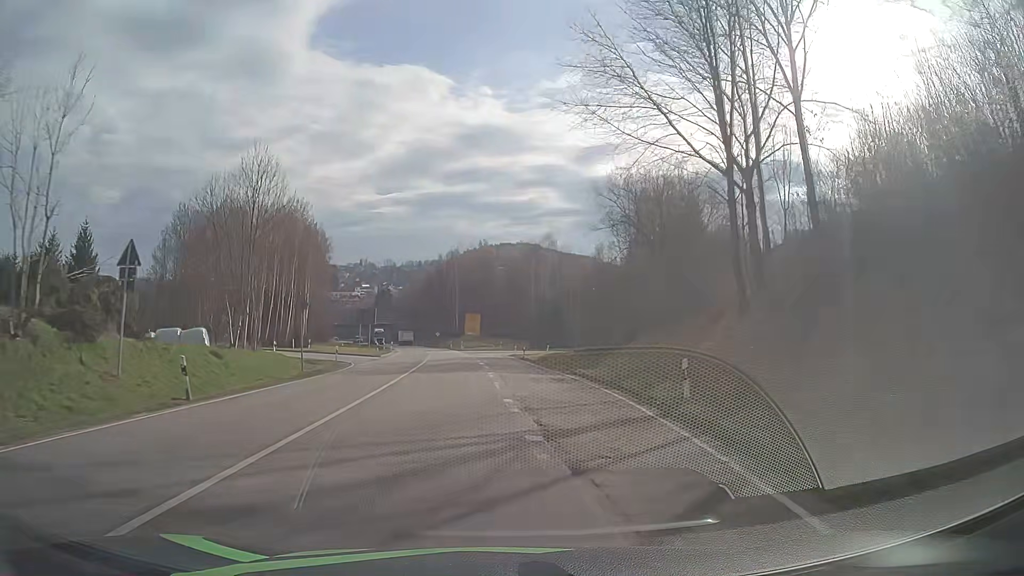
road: secondary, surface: asphalt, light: Day
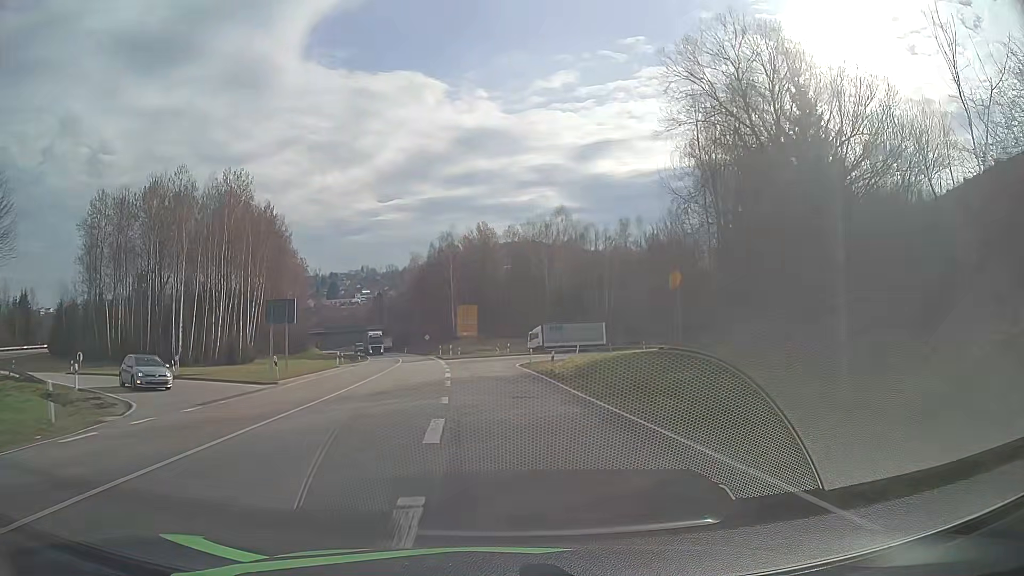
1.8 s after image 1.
(+0.1, +27.7) m; 0°
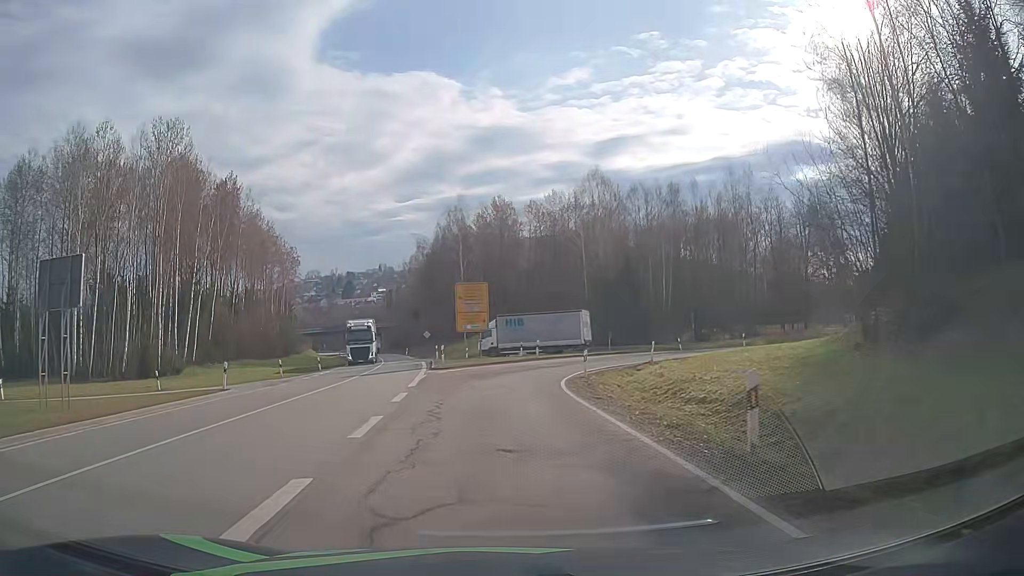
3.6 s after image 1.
(-0.3, +23.2) m; -2°
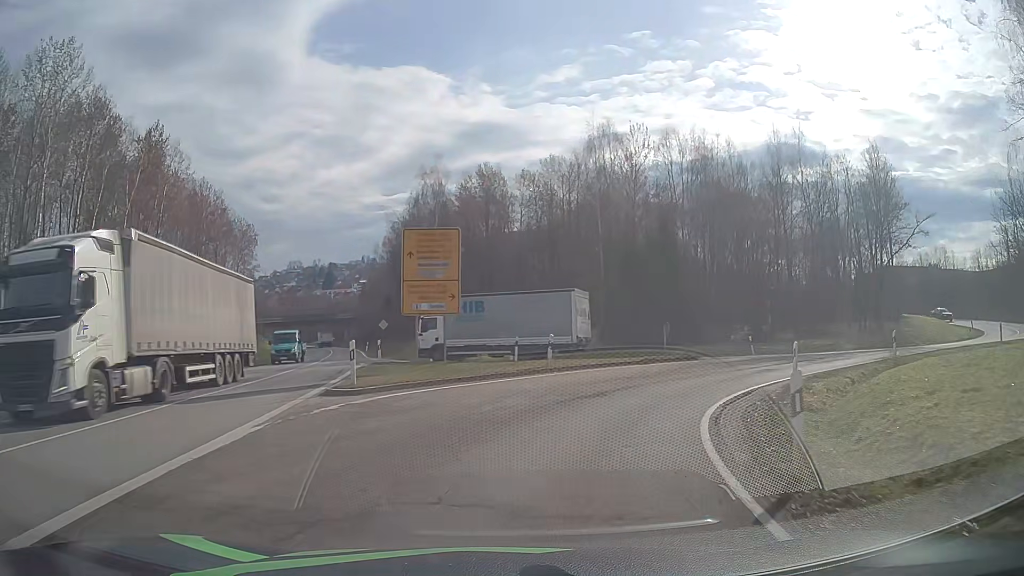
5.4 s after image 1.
(-0.2, +19.1) m; 0°
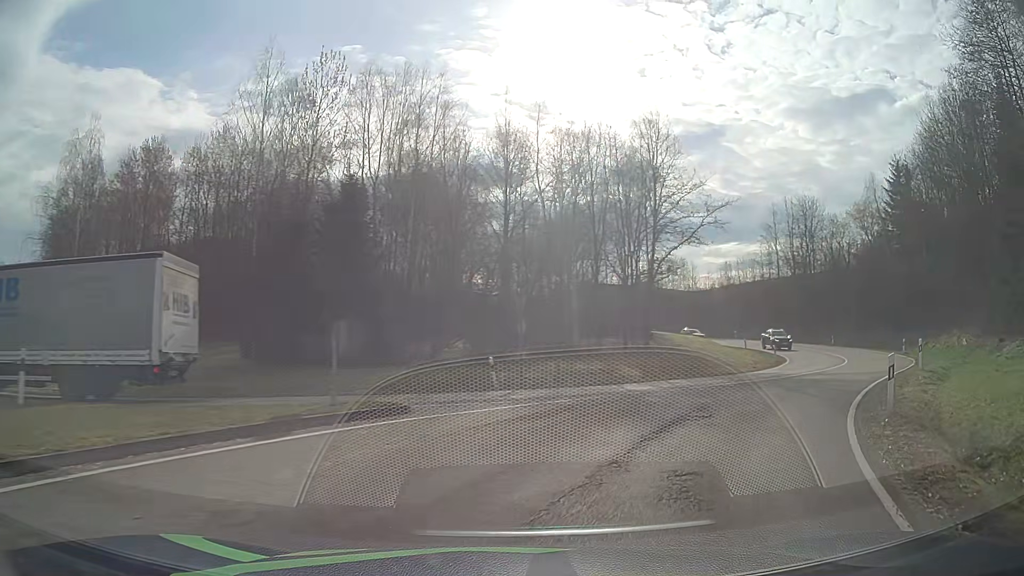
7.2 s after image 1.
(+3.2, +16.0) m; +27°
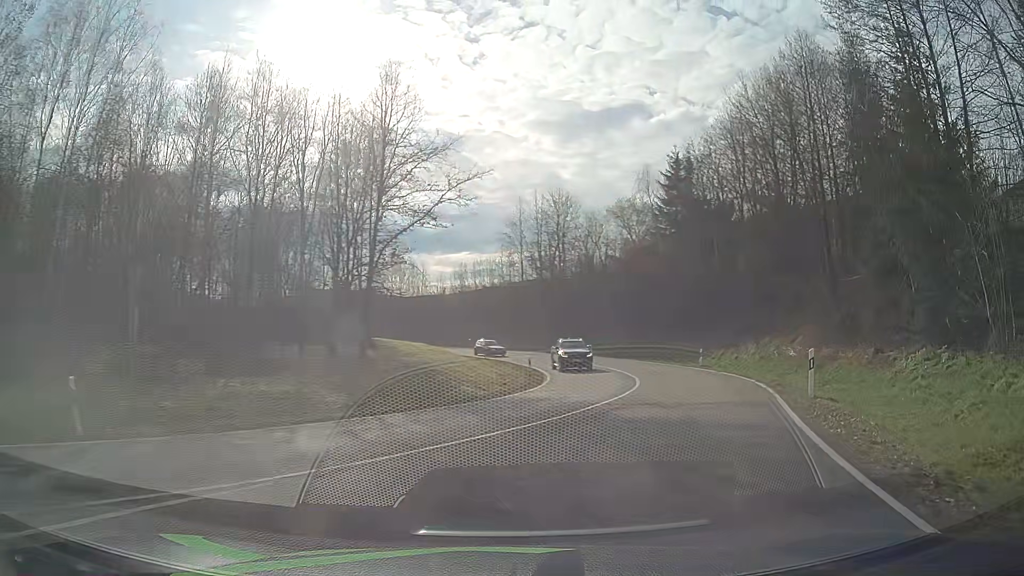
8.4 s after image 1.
(+2.1, +9.8) m; +23°
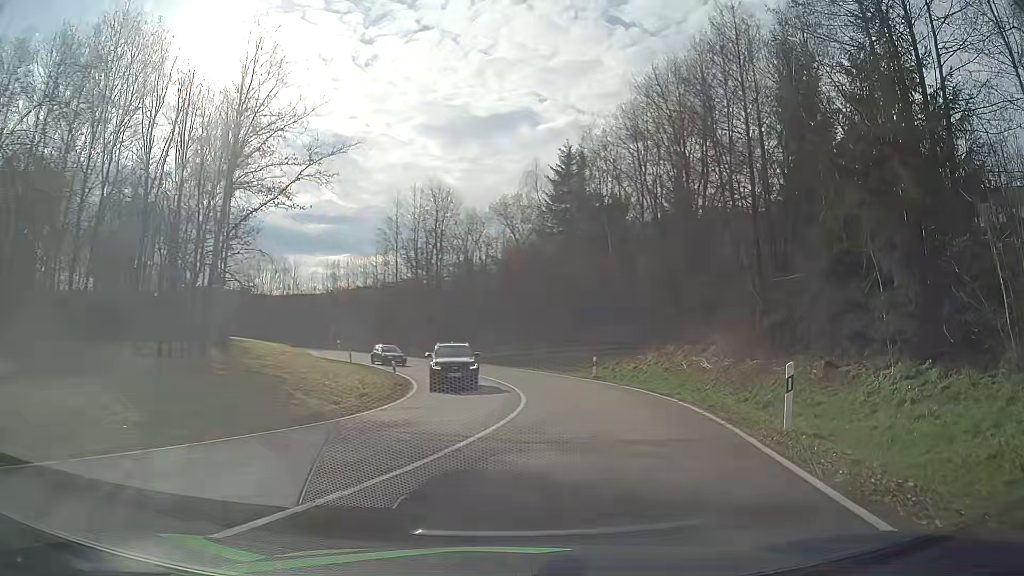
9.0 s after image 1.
(+0.5, +5.2) m; +11°
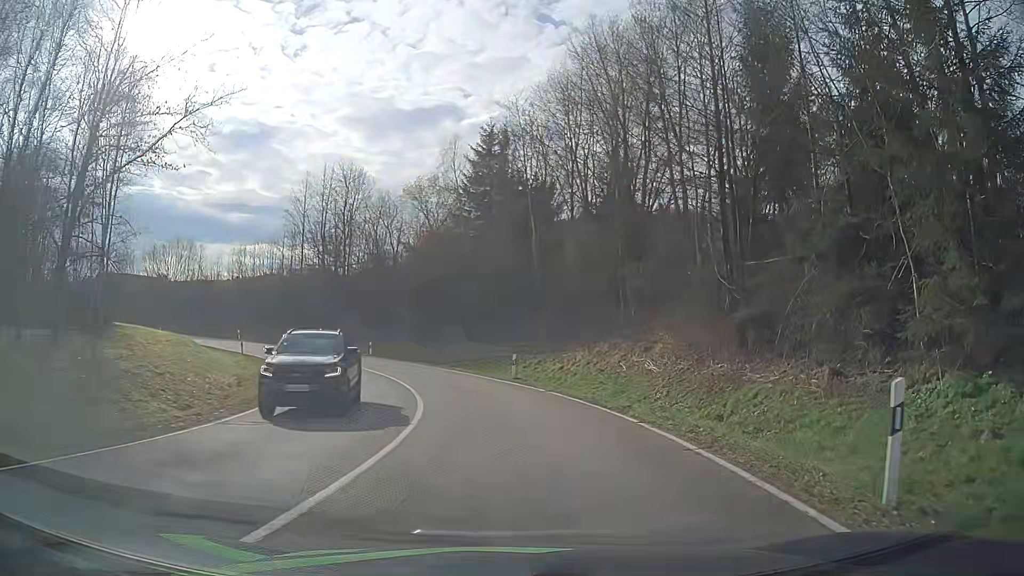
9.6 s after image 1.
(+0.4, +5.5) m; +7°
(0, +10) (0, +20) (-2, +30) (-6, +39) (-11, +48) (-17, +55) (-25, +62) (-33, +67) (-43, +71) (-52, +74) m
